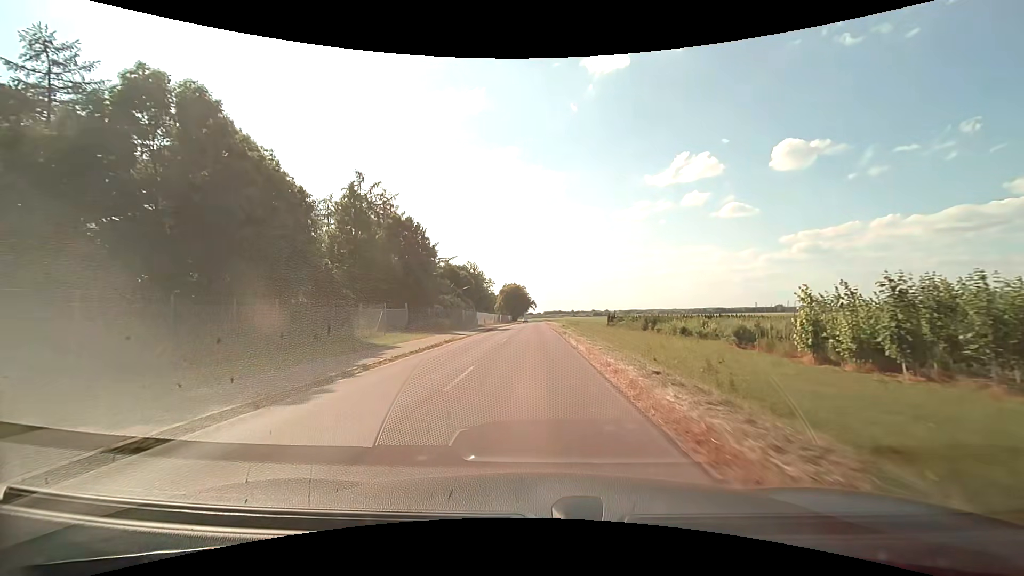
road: unclassified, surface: asphalt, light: Day
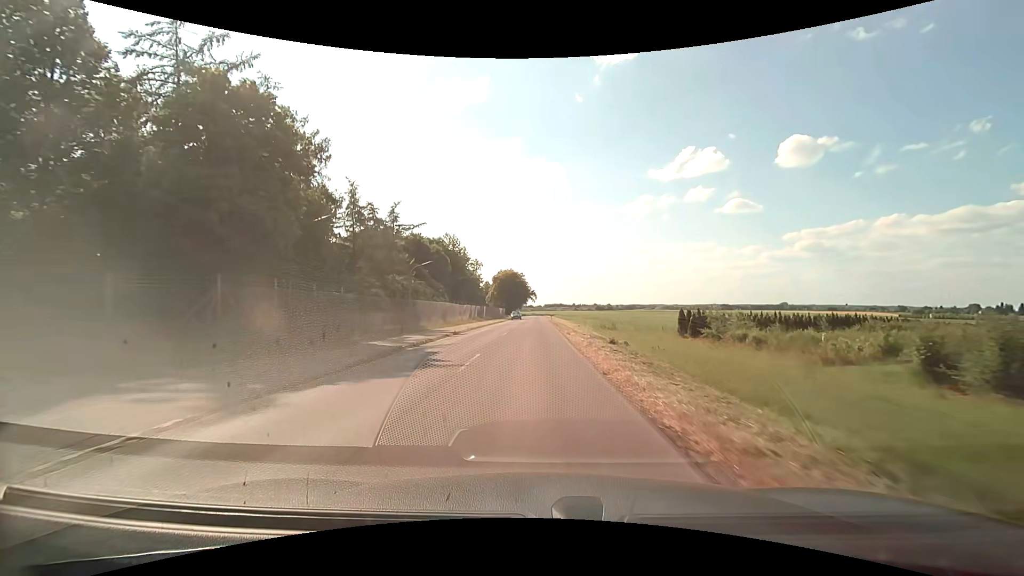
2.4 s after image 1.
(+0.1, +36.5) m; 0°
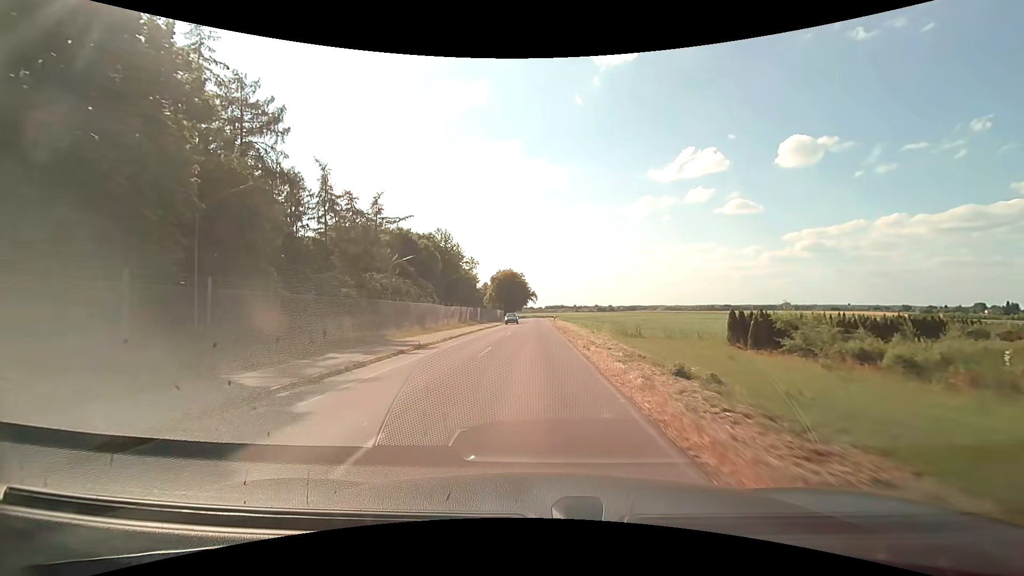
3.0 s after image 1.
(0.0, +9.2) m; 0°
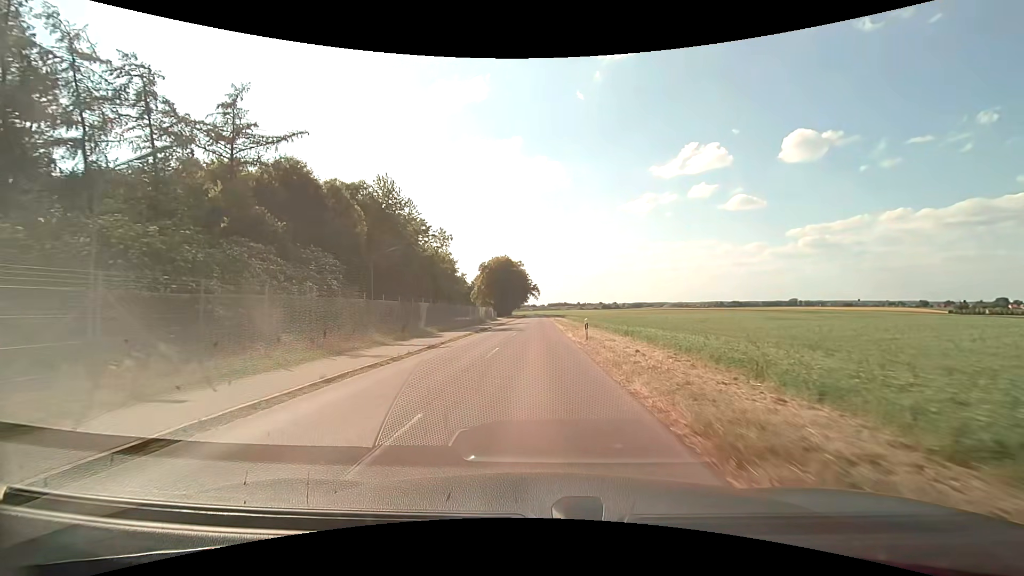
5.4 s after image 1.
(-0.2, +36.8) m; 0°
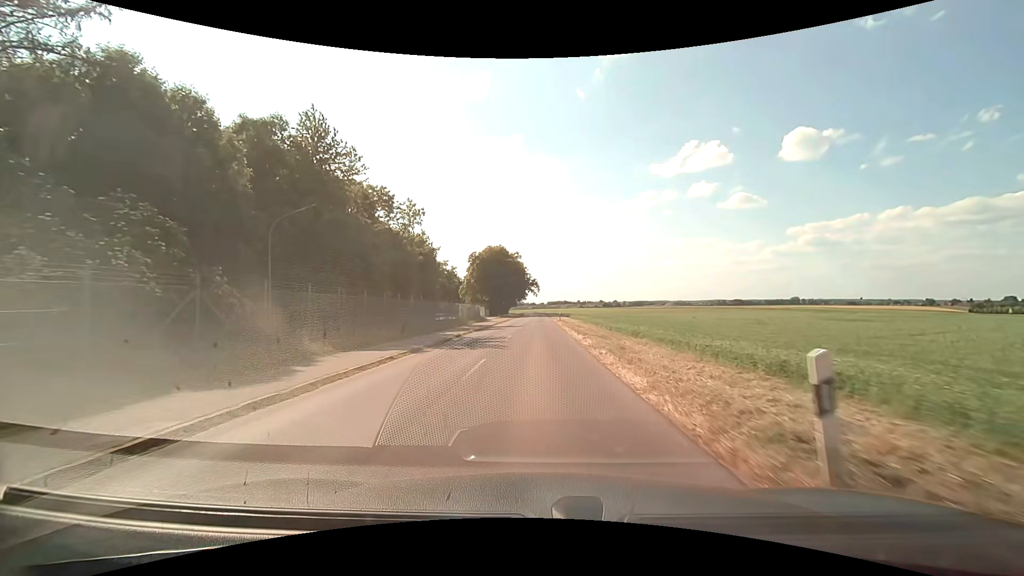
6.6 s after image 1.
(0.0, +18.3) m; 0°
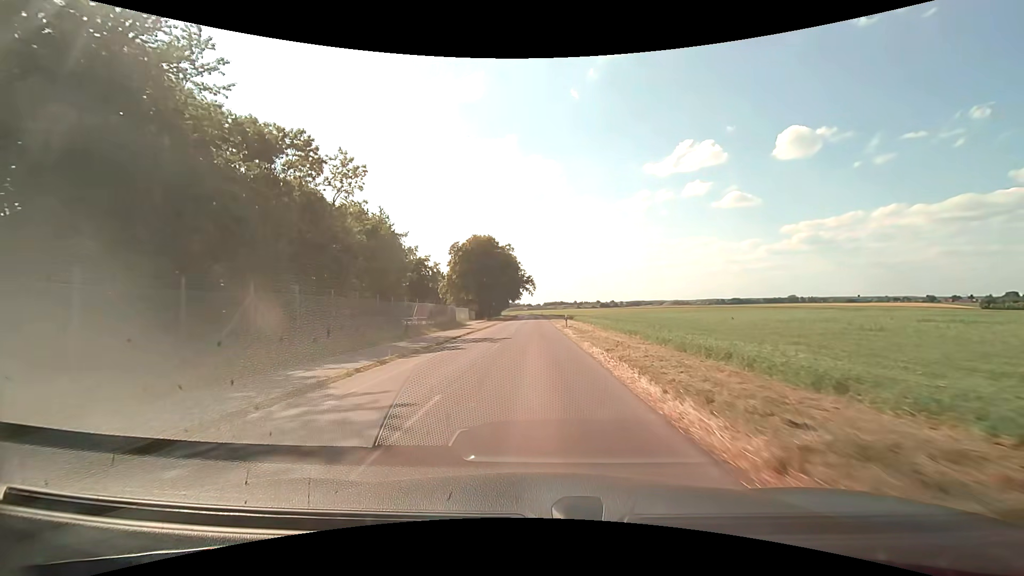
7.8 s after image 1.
(+0.1, +18.3) m; +1°
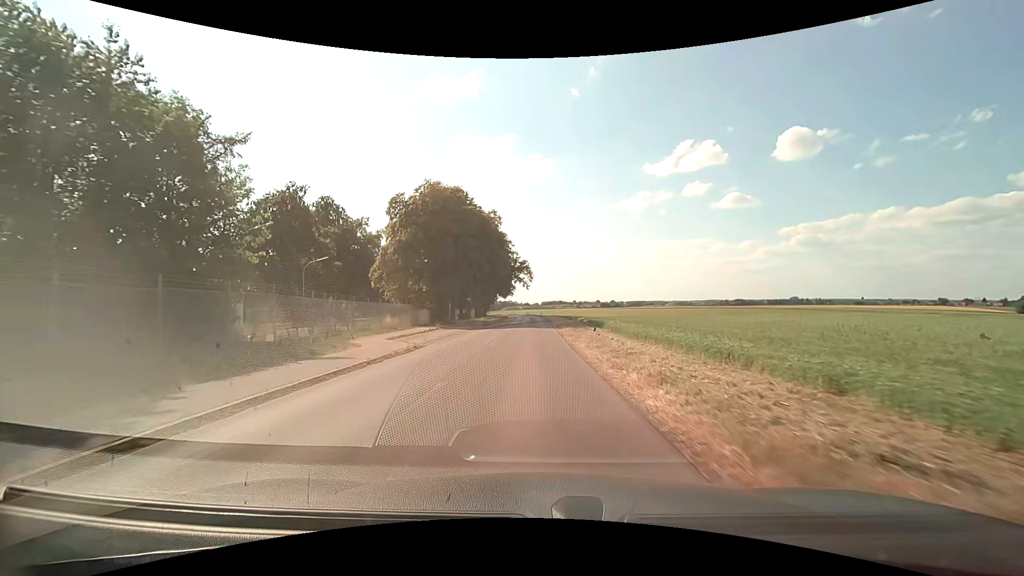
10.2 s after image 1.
(0.0, +36.6) m; 0°
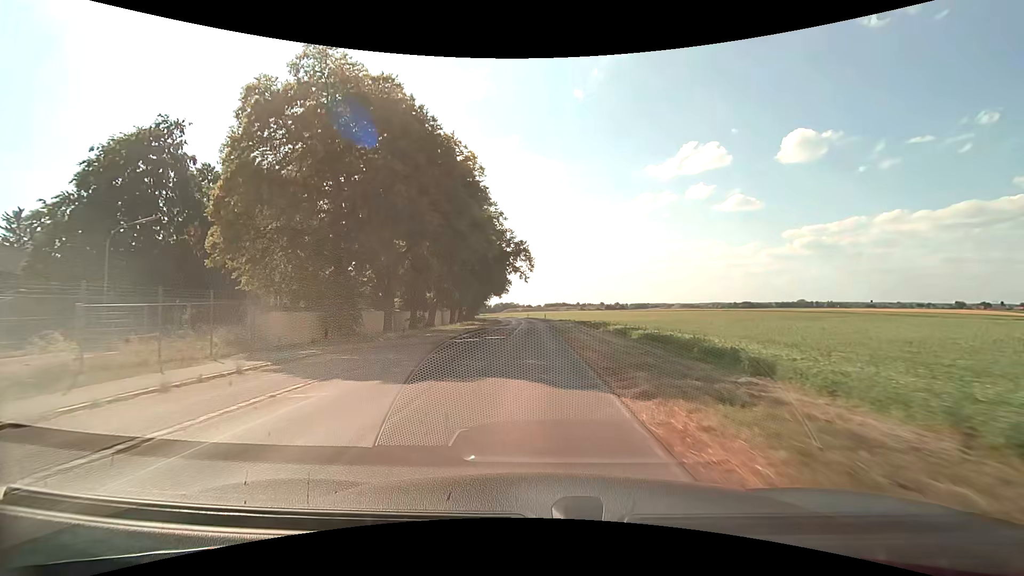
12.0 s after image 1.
(-0.1, +27.4) m; 0°
(0, +10) (0, +20) (0, +30) (0, +40) (0, +50) (-1, +60) (-1, +70) (-1, +80) (-2, +90) (-3, +100) m
